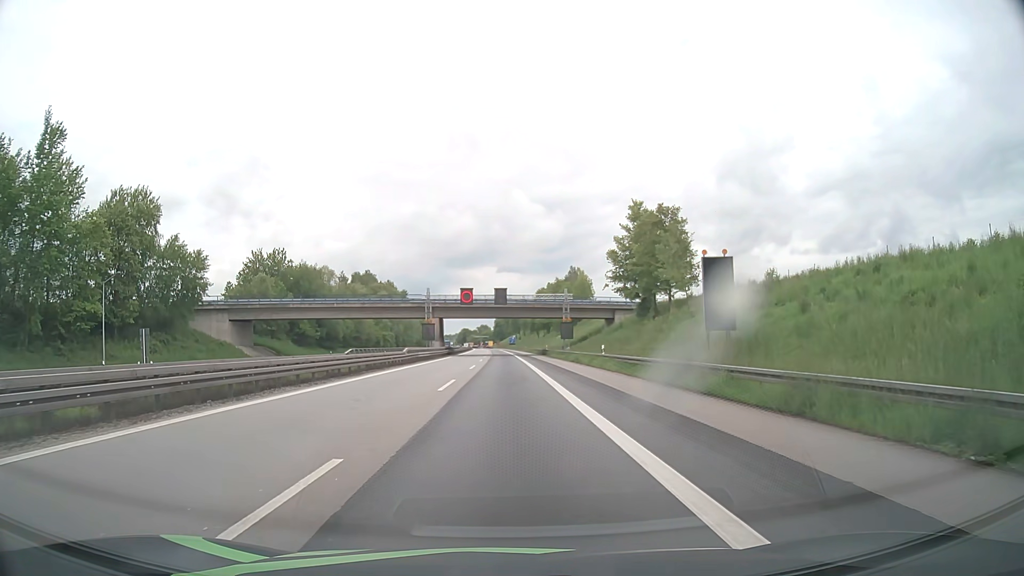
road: motorway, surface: asphalt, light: Day
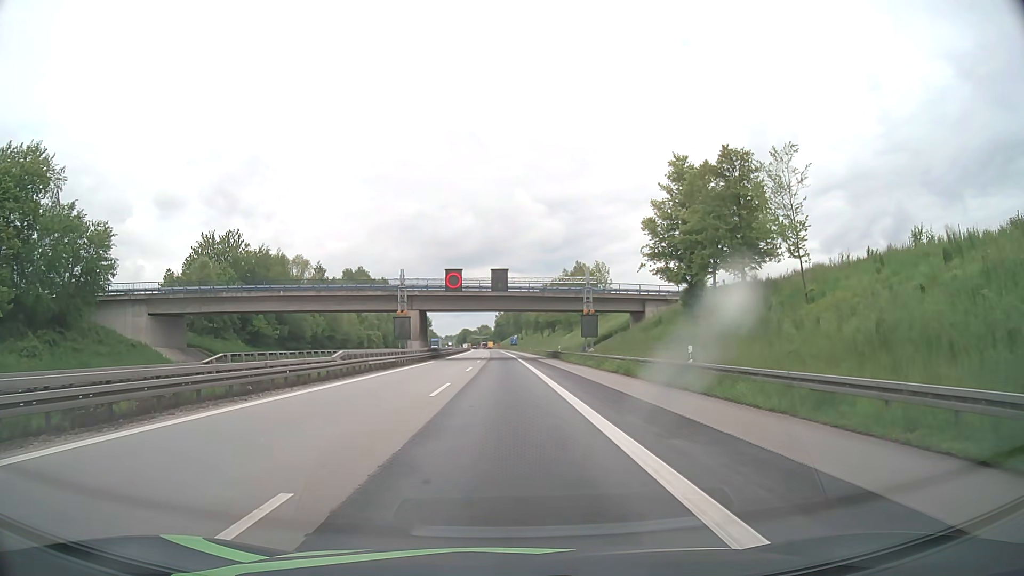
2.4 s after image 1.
(0.0, +20.0) m; 0°
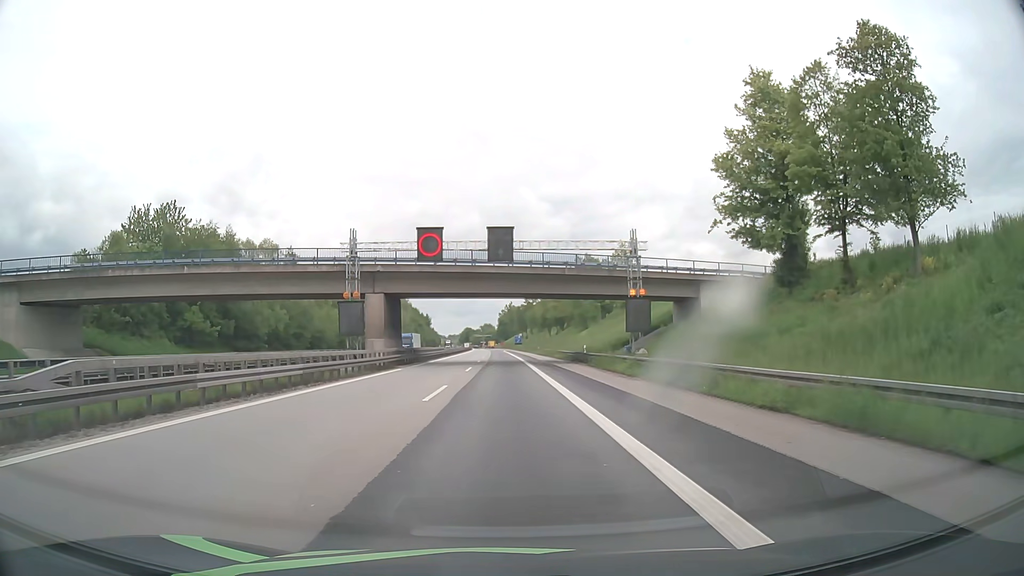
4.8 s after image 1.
(-0.1, +19.9) m; 0°
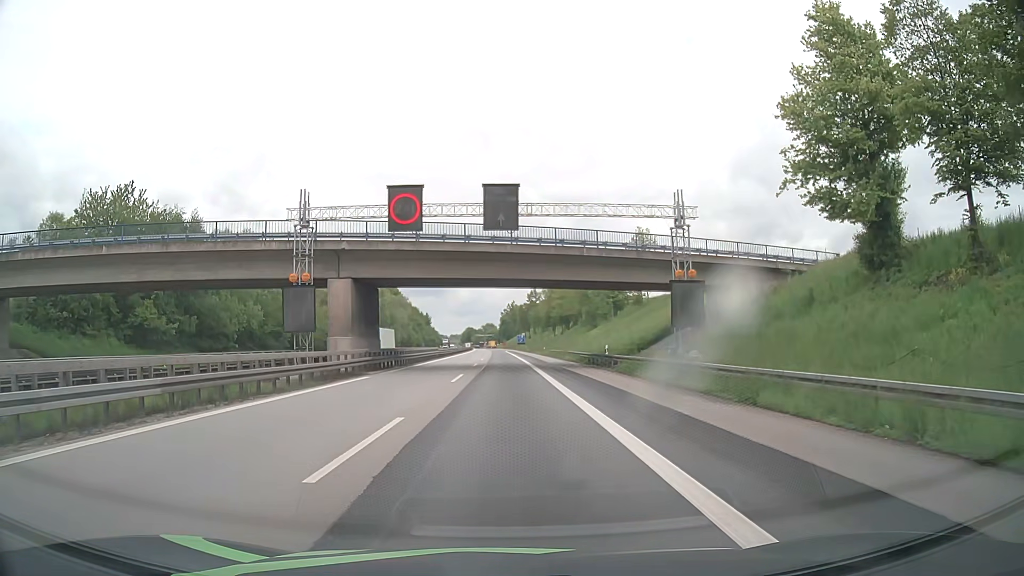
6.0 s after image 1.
(0.0, +9.9) m; 0°
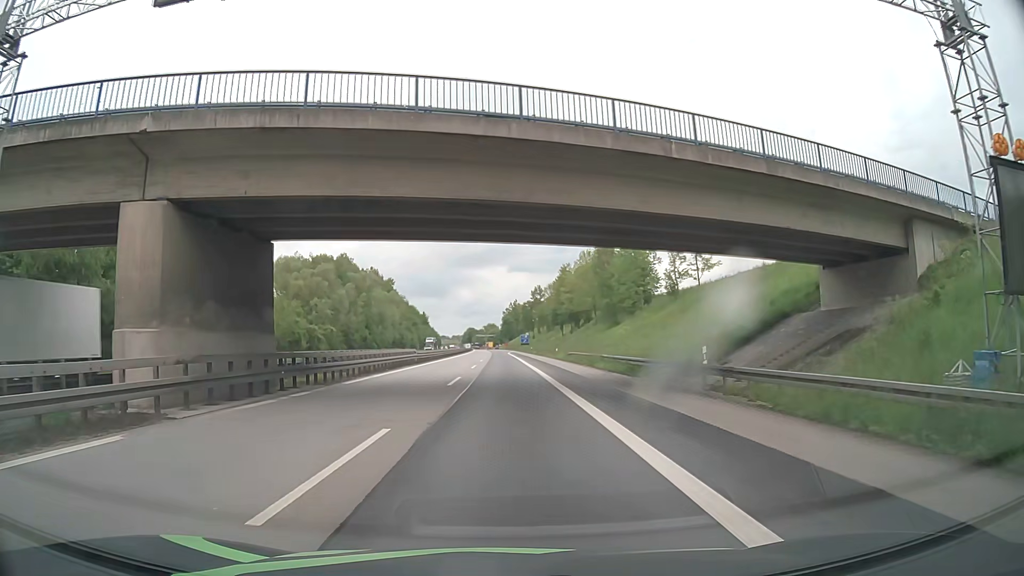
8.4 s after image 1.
(0.0, +19.8) m; 0°
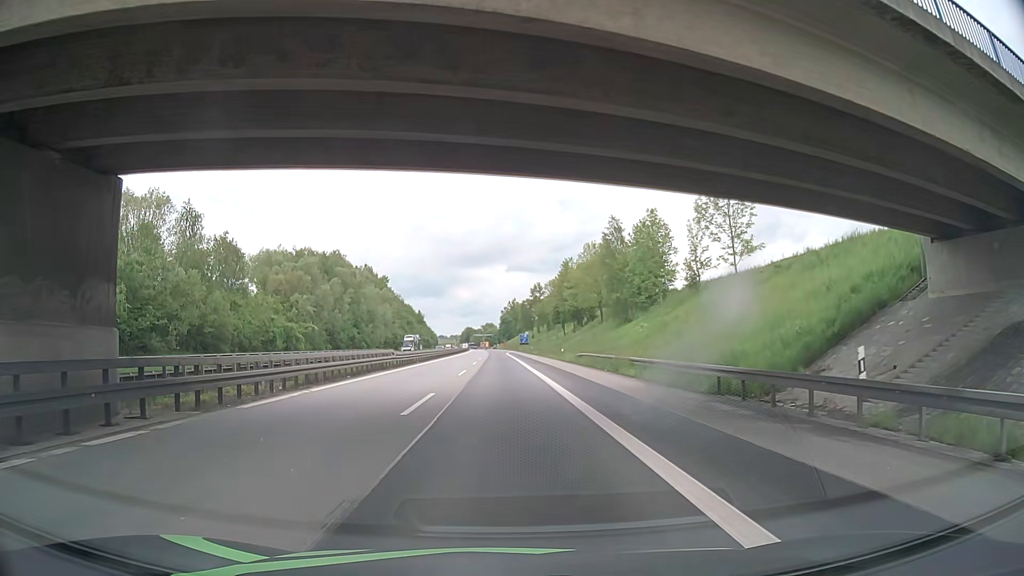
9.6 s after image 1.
(0.0, +9.9) m; 0°
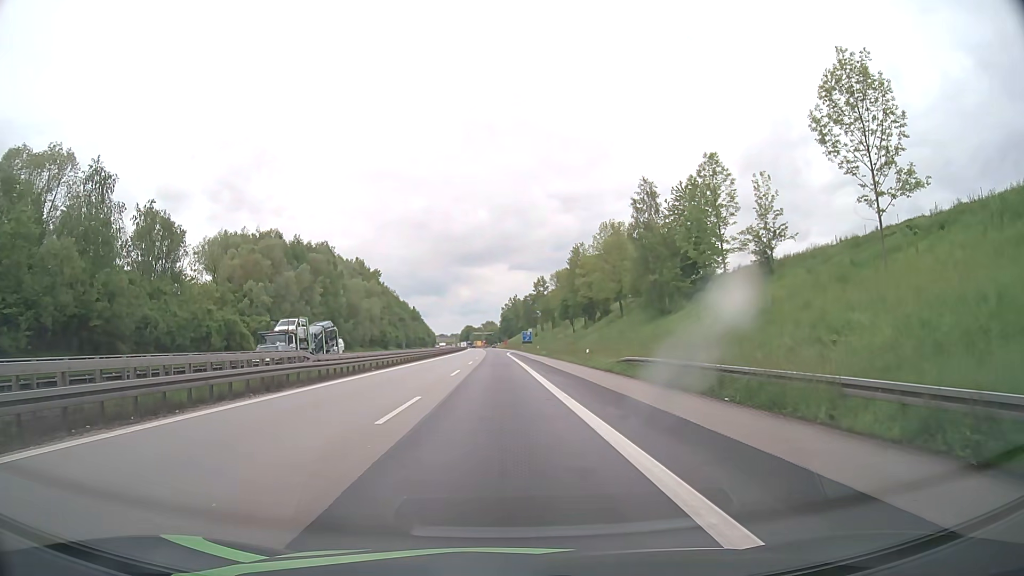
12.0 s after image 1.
(+0.3, +19.8) m; 0°
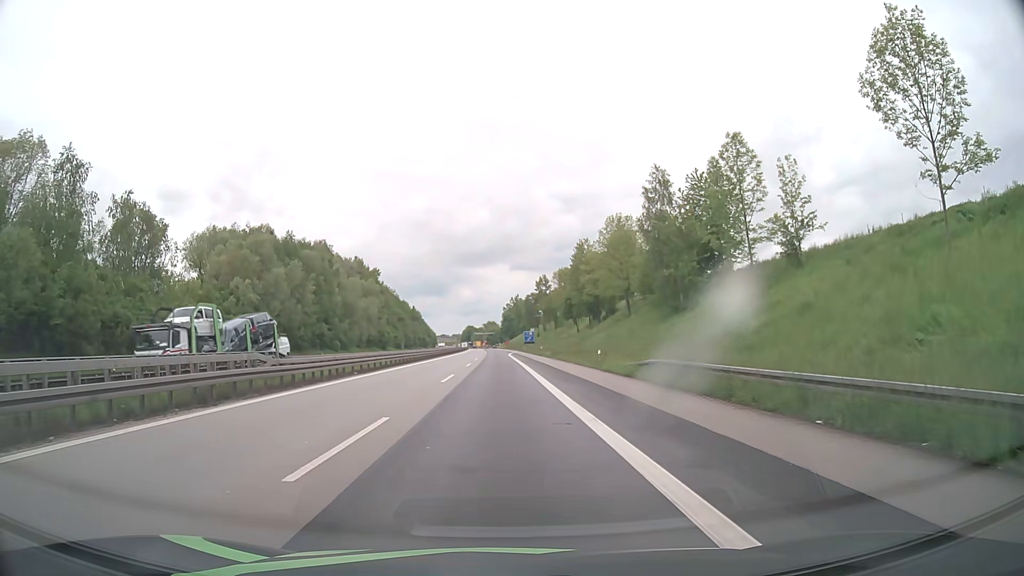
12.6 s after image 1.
(0.0, +5.0) m; 0°
(0, +10) (0, +20) (0, +30) (0, +40) (-1, +50) (-1, +60) (-1, +70) (-1, +80) (-1, +90) (-2, +100) m
